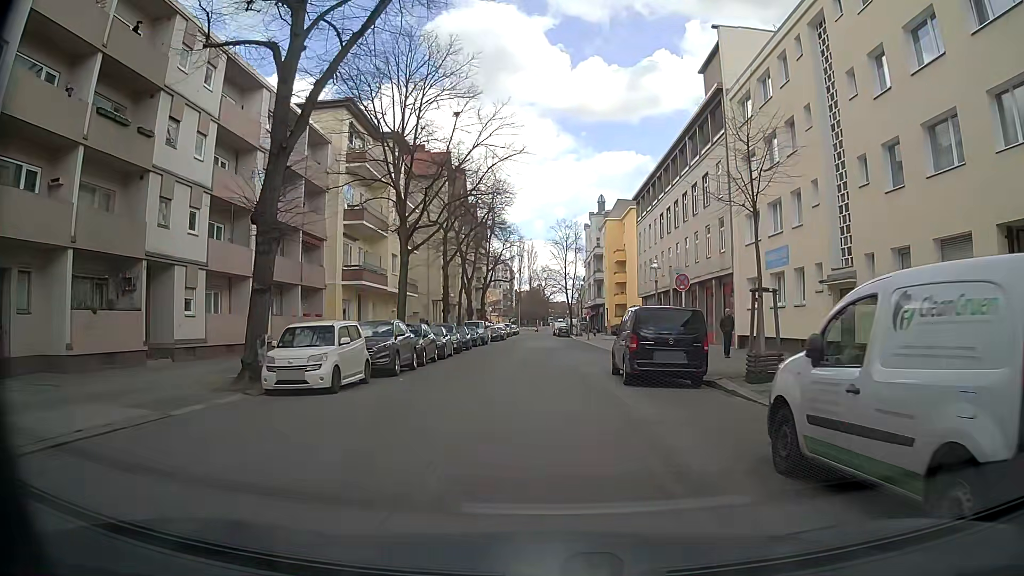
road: residential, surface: asphalt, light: Day
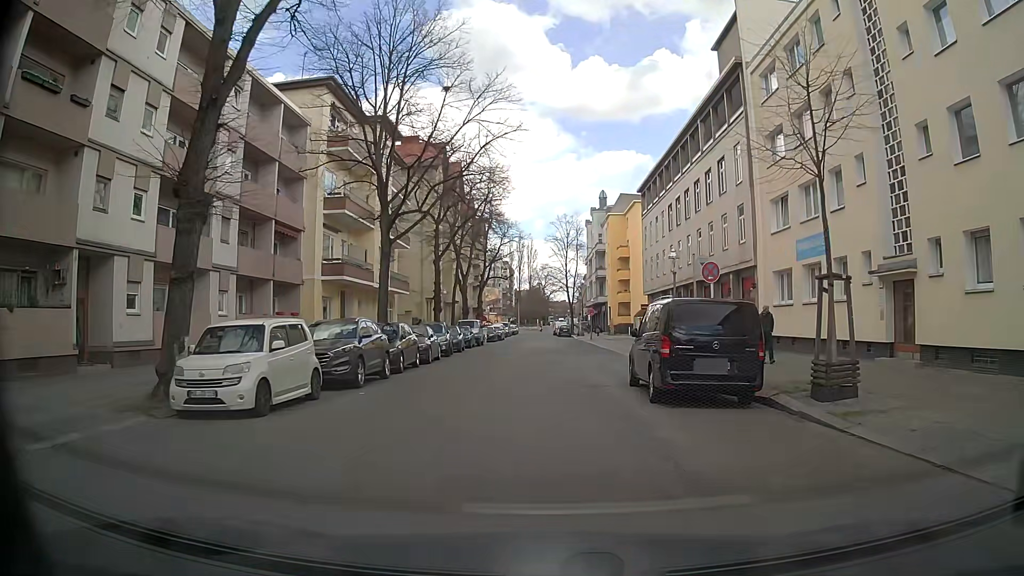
(+0.1, +4.0) m; -1°
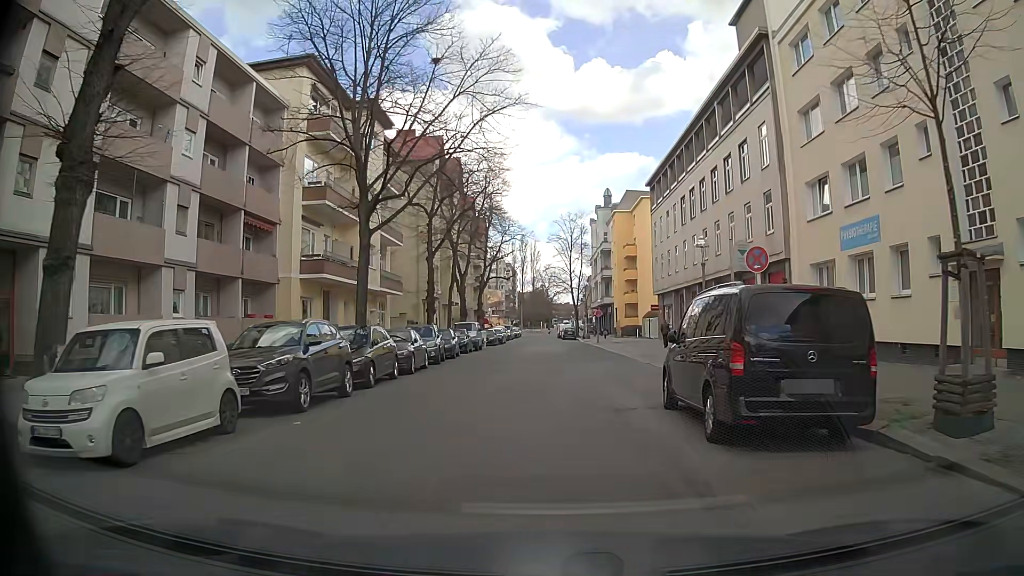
(+0.2, +4.0) m; 0°
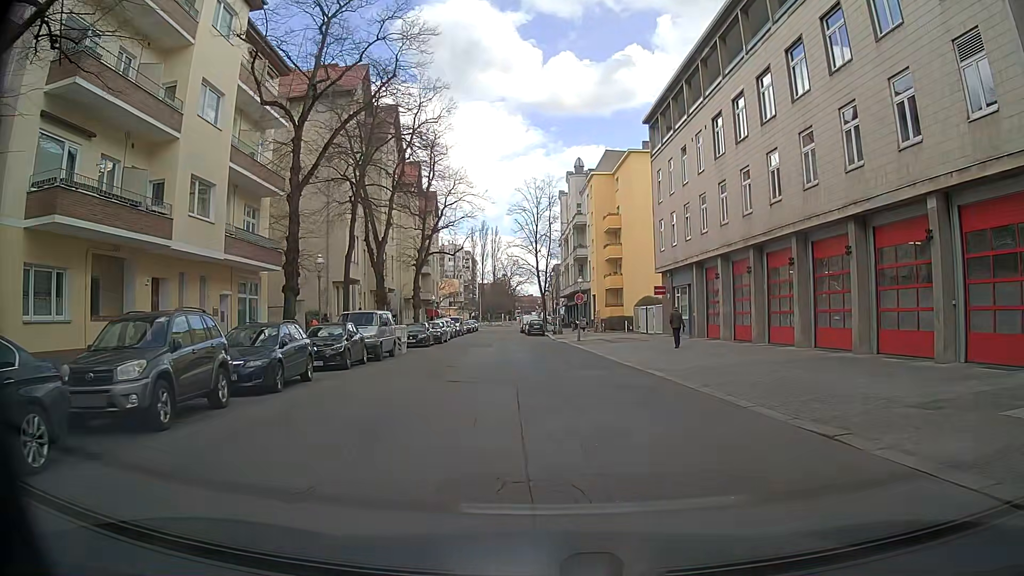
(+0.8, +18.7) m; +3°
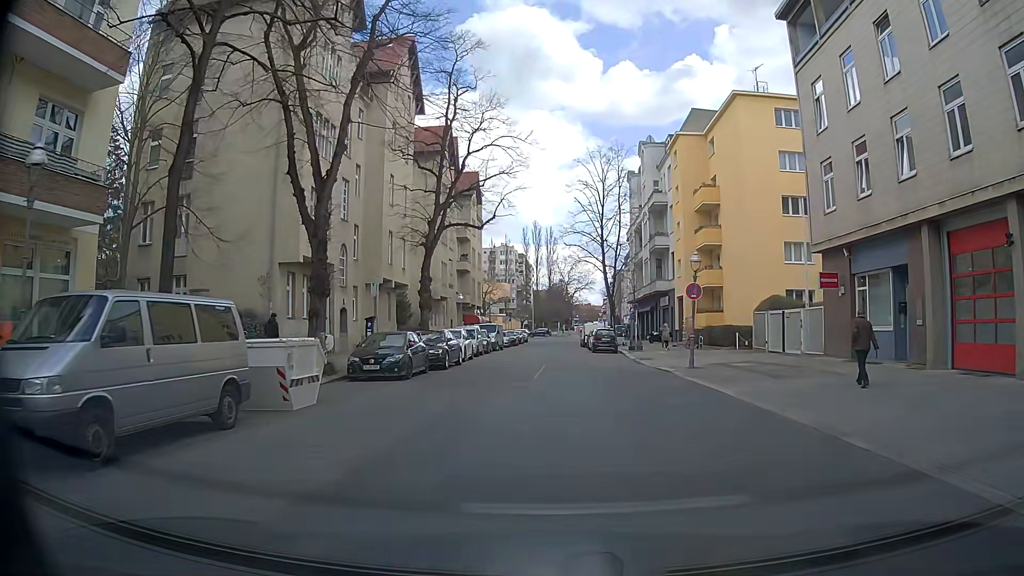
(-0.4, +19.4) m; -3°
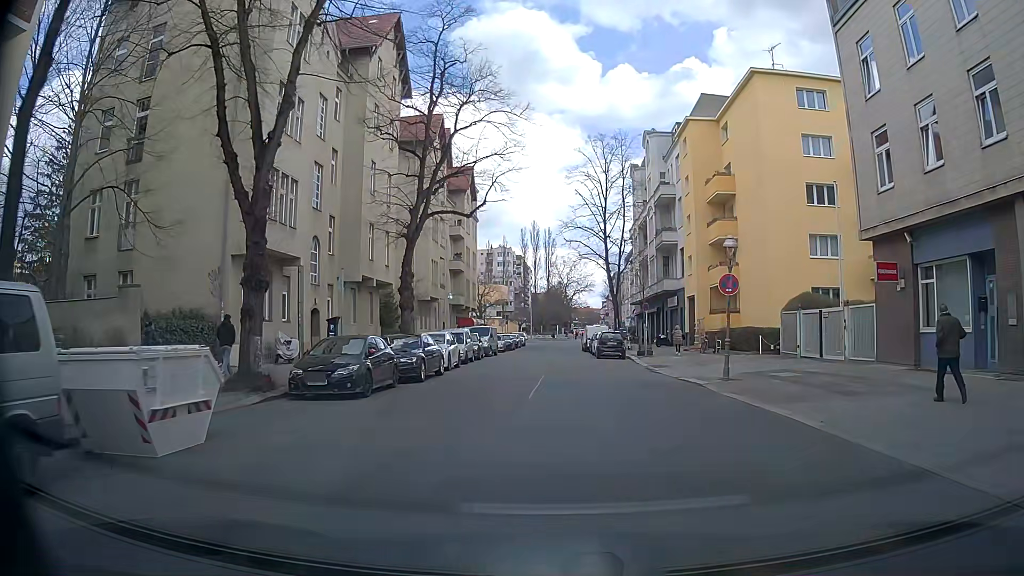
(0.0, +4.8) m; 0°
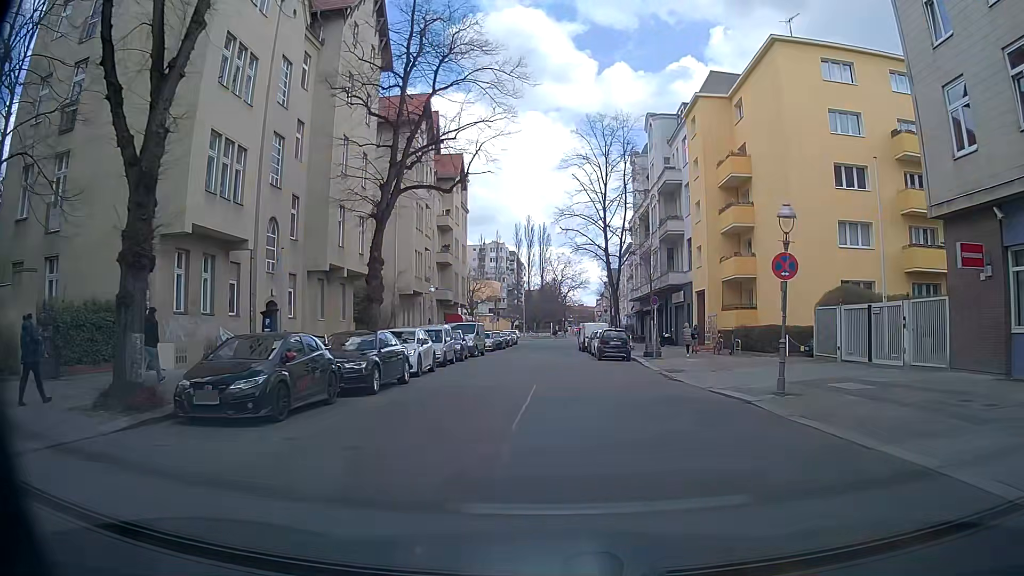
(0.0, +5.0) m; 0°
